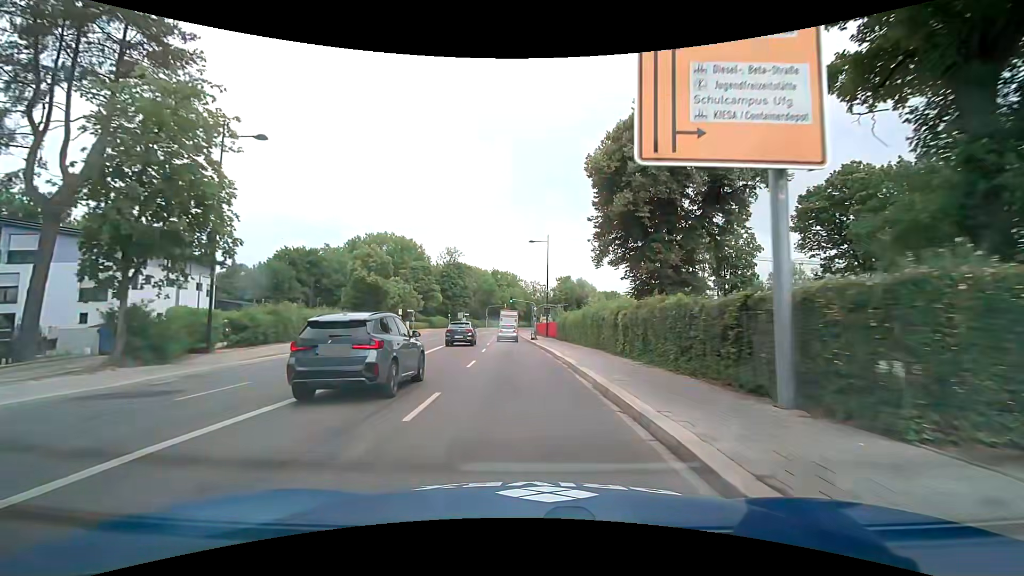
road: secondary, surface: asphalt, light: Day
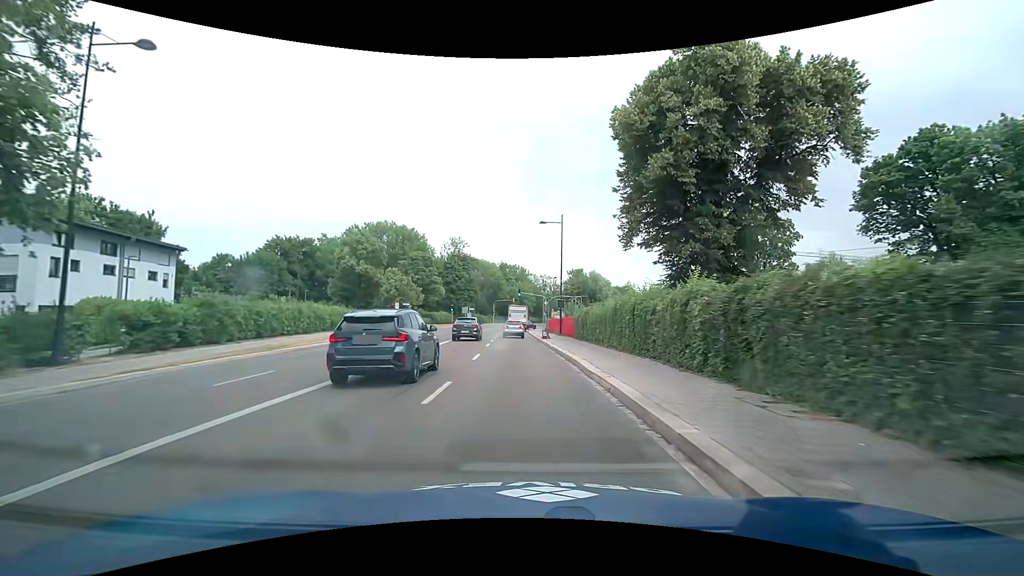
(0.0, +7.9) m; 0°
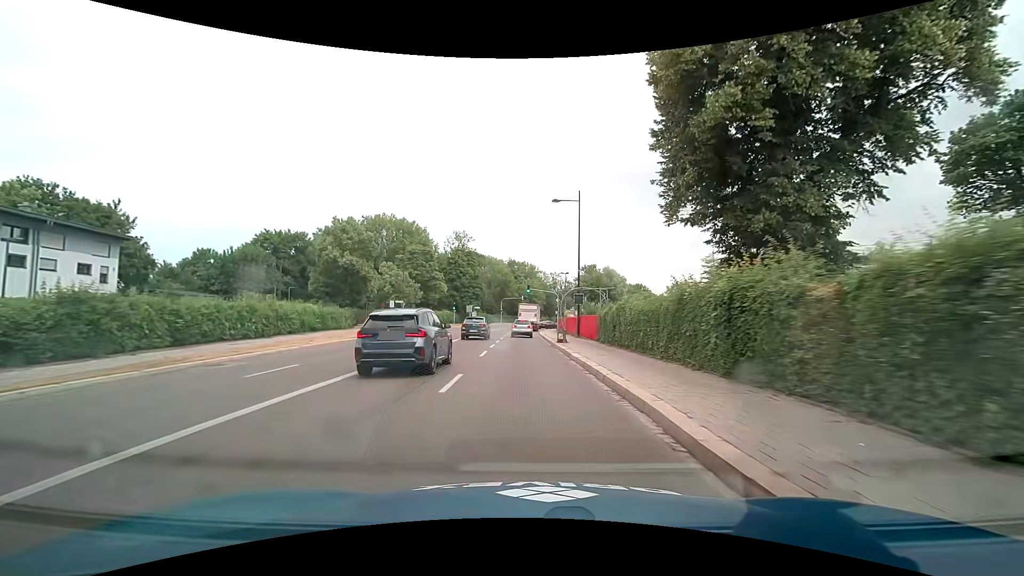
(-0.1, +8.0) m; -1°
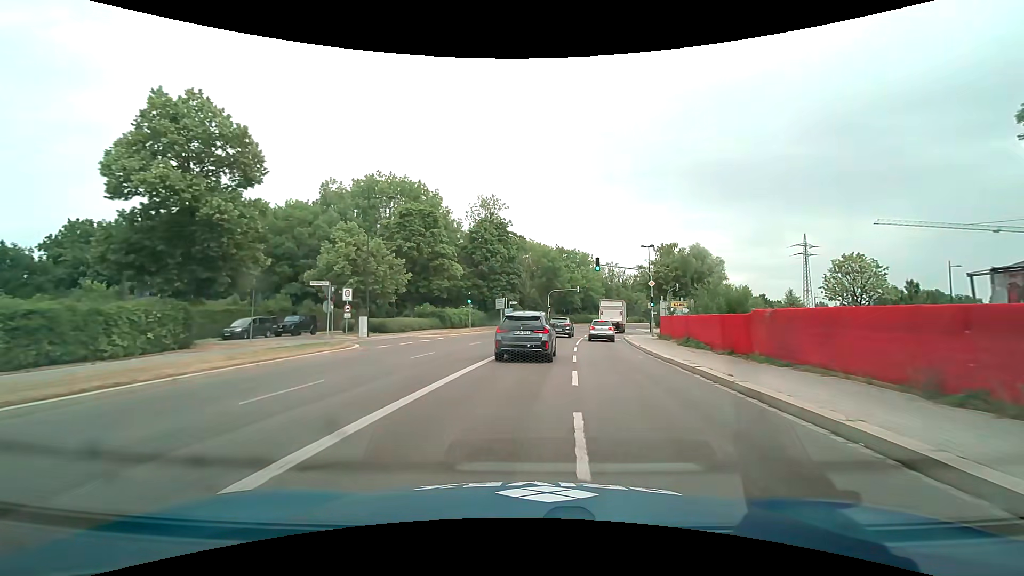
(-2.1, +32.0) m; -5°
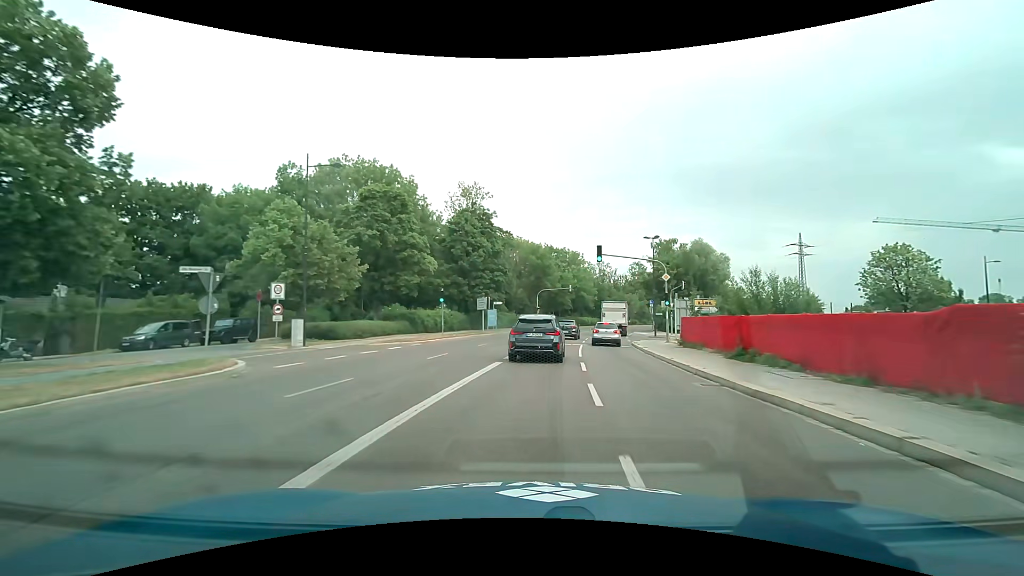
(+0.1, +8.2) m; +1°
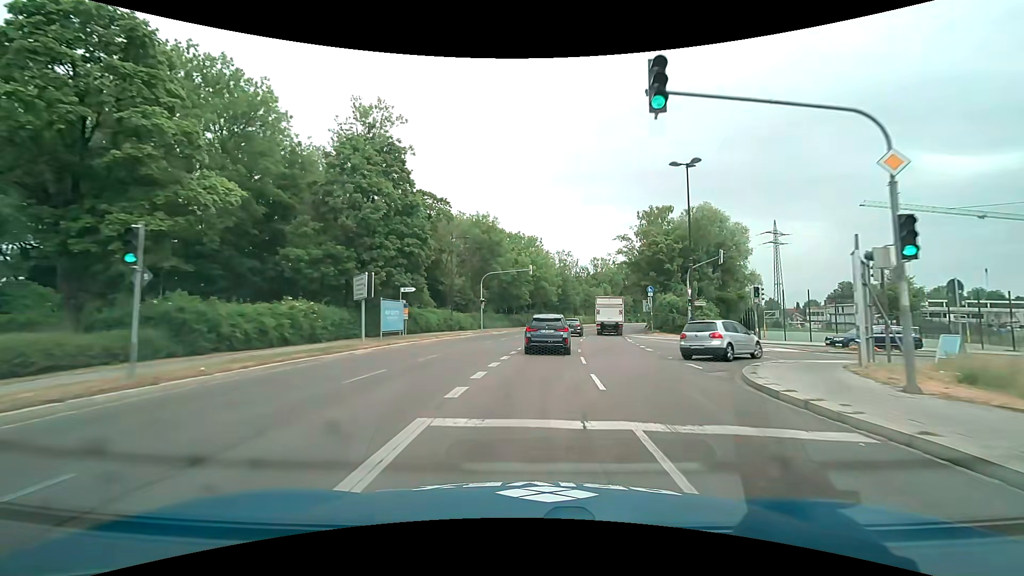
(+1.2, +25.0) m; +6°
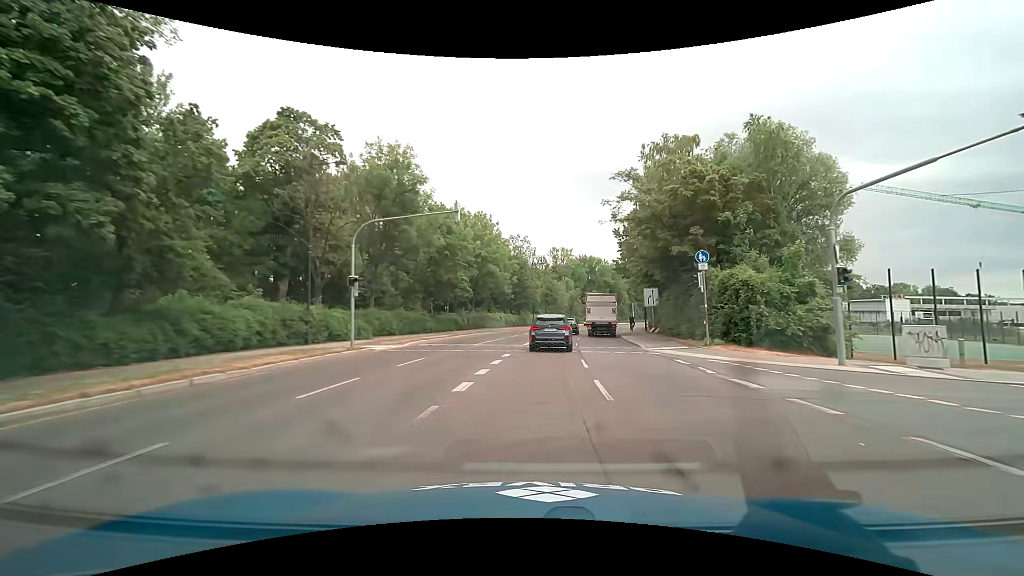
(+1.0, +25.6) m; +5°
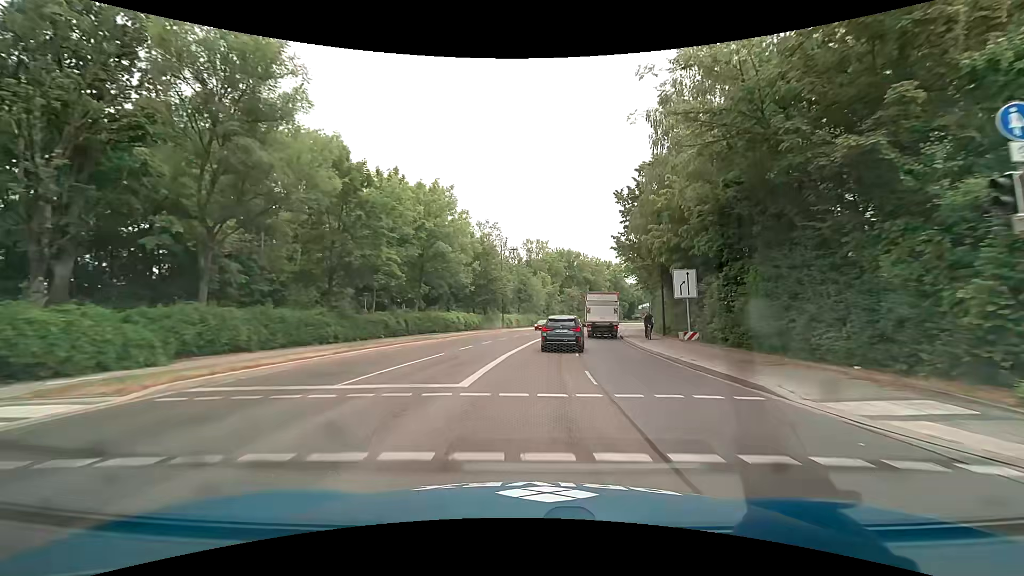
(+0.5, +16.7) m; +3°
(0, +10) (+1, +20) (+2, +30) (+4, +40) (+6, +50) (+8, +59) (+11, +69) (+13, +79) (+16, +88) (+19, +98) m
